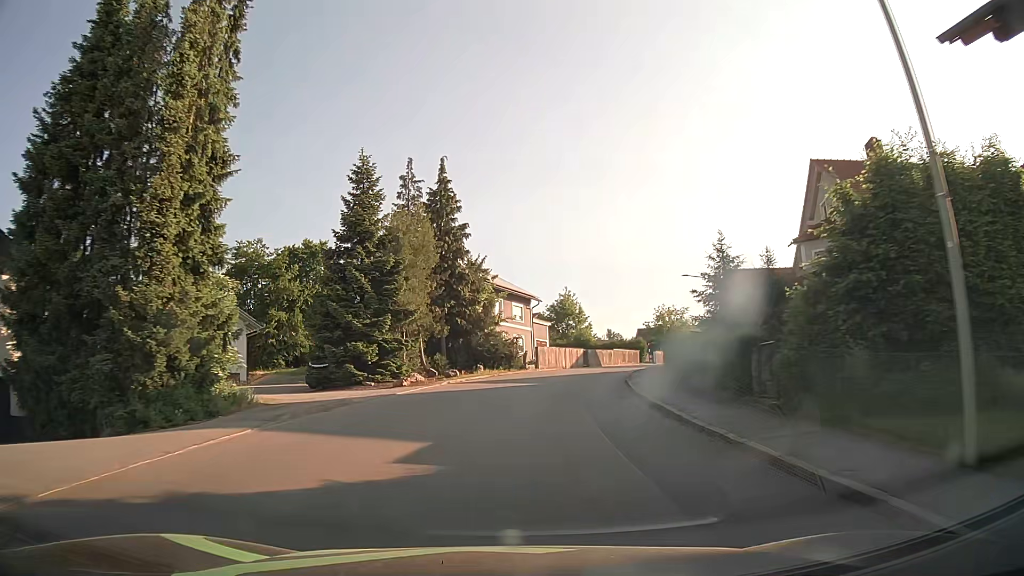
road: tertiary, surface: asphalt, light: Day
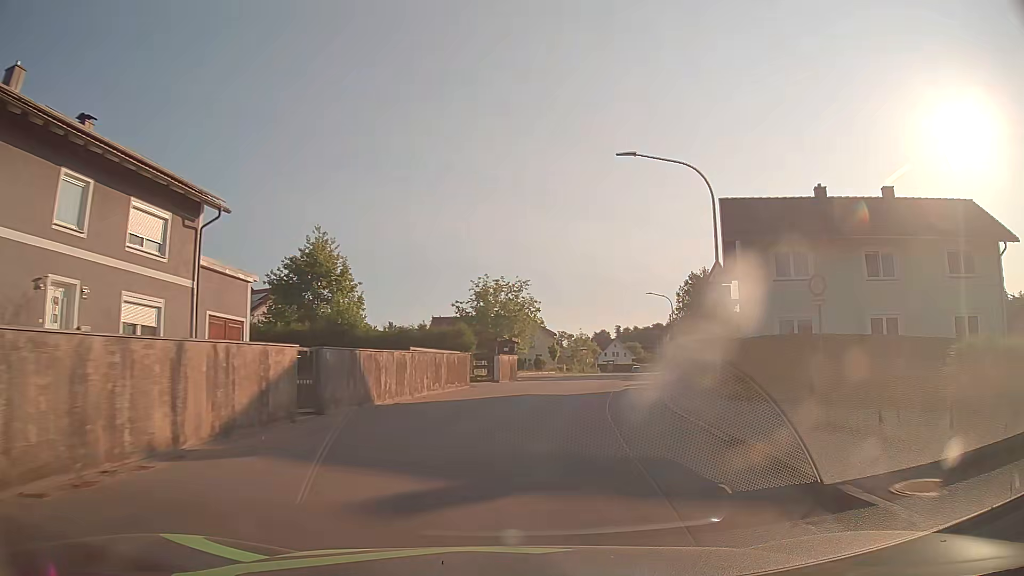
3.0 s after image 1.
(+4.7, +37.6) m; +18°
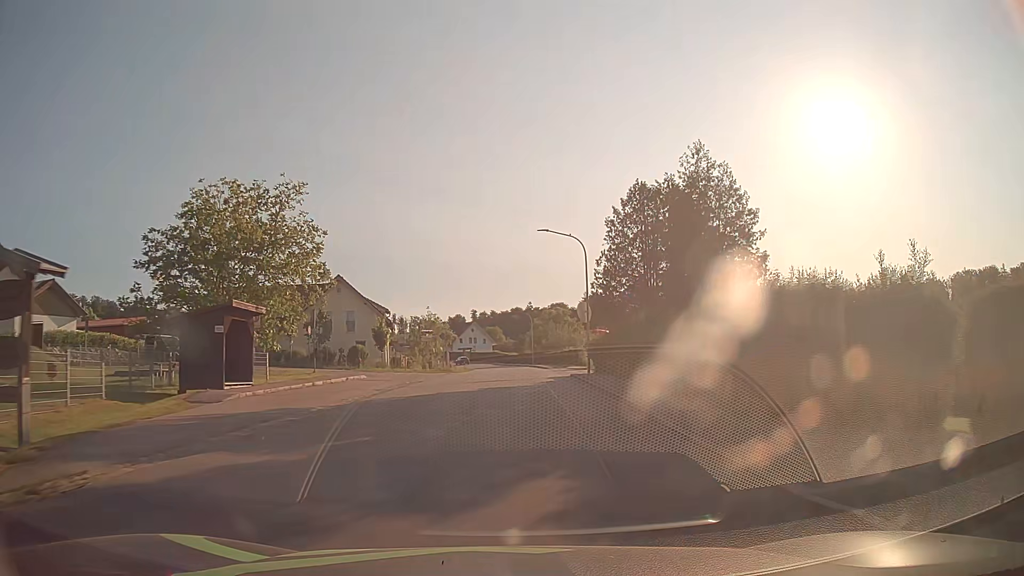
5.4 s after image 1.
(+4.4, +30.5) m; +13°
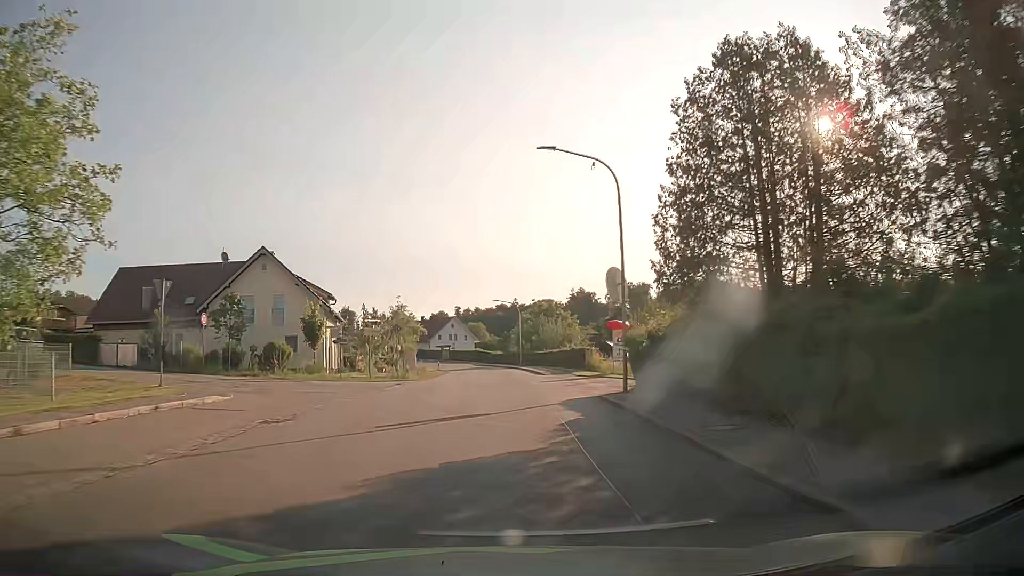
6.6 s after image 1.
(+0.1, +15.6) m; +1°
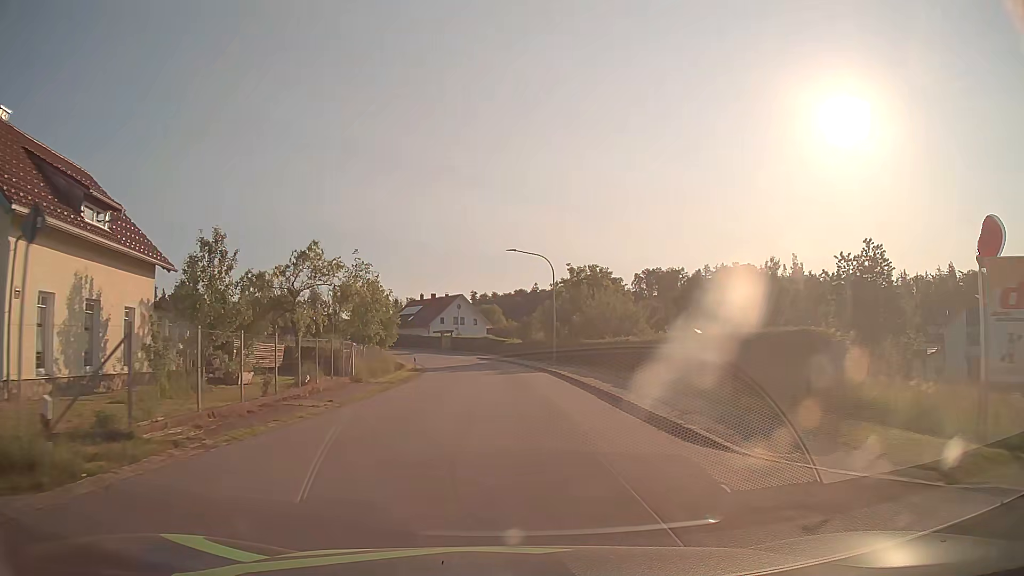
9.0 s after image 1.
(-0.3, +31.1) m; -2°
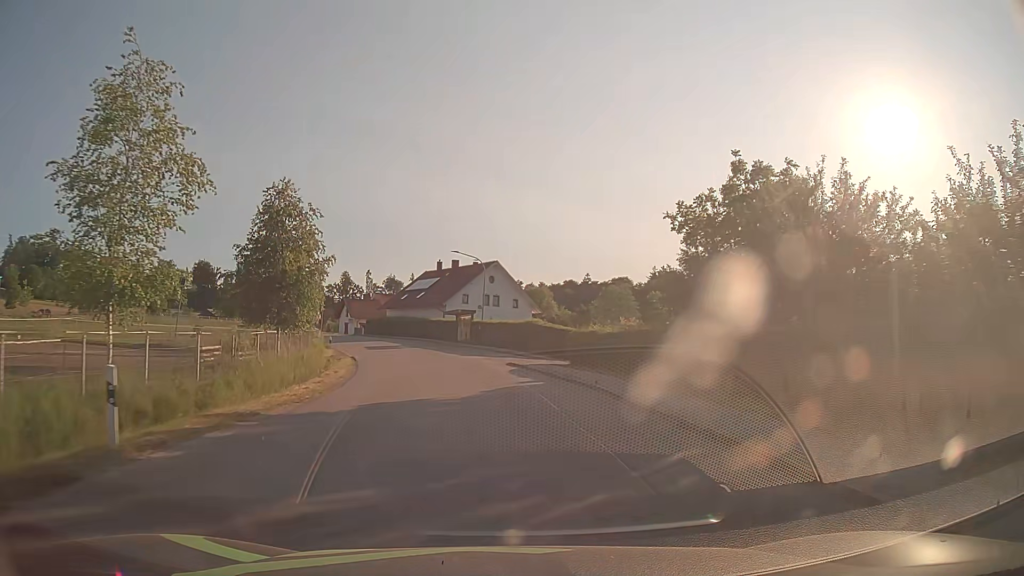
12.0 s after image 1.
(-0.8, +38.7) m; -4°
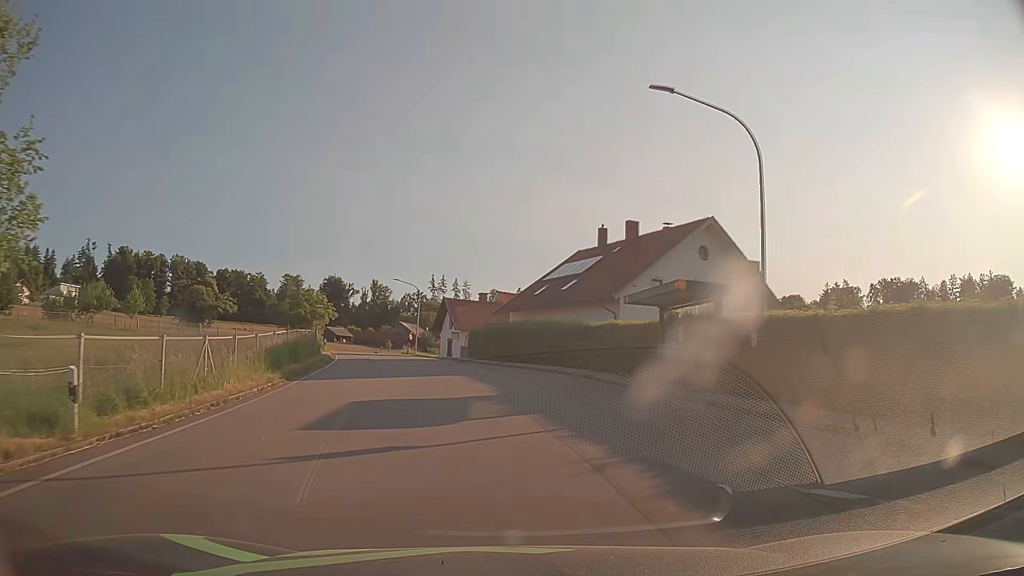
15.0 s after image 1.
(-3.9, +37.8) m; -13°
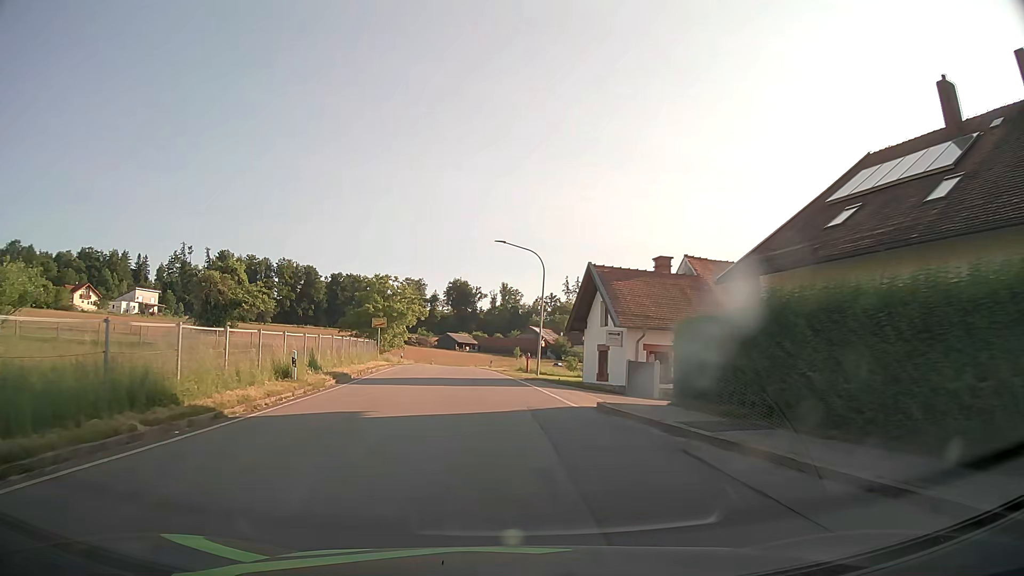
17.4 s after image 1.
(-2.9, +29.8) m; -11°
(0, +10) (-1, +20) (-2, +30) (-3, +40) (-4, +50) (-4, +60) (-5, +70) (-6, +80) (-6, +90) (-6, +100) m
